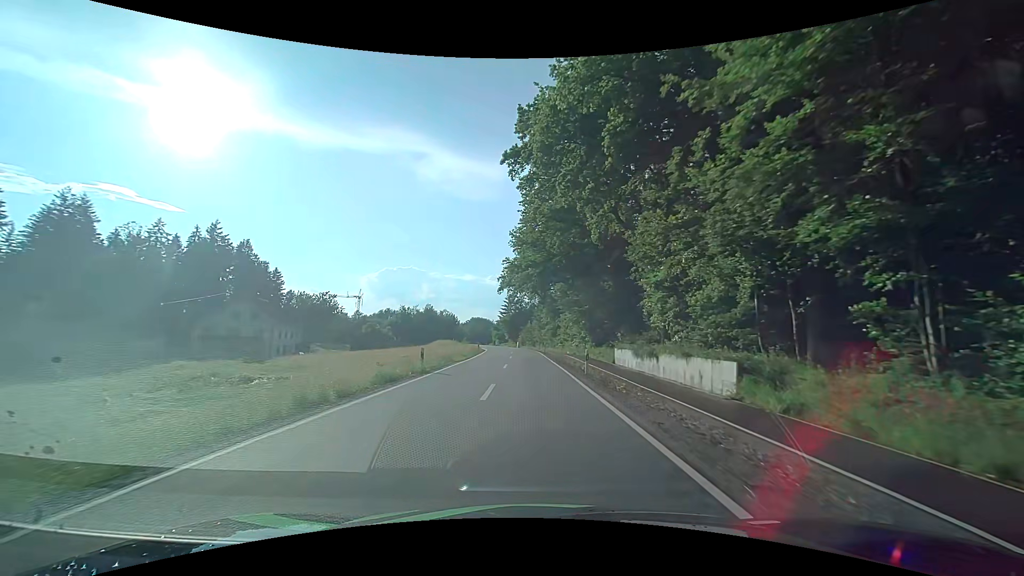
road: tertiary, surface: asphalt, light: Day
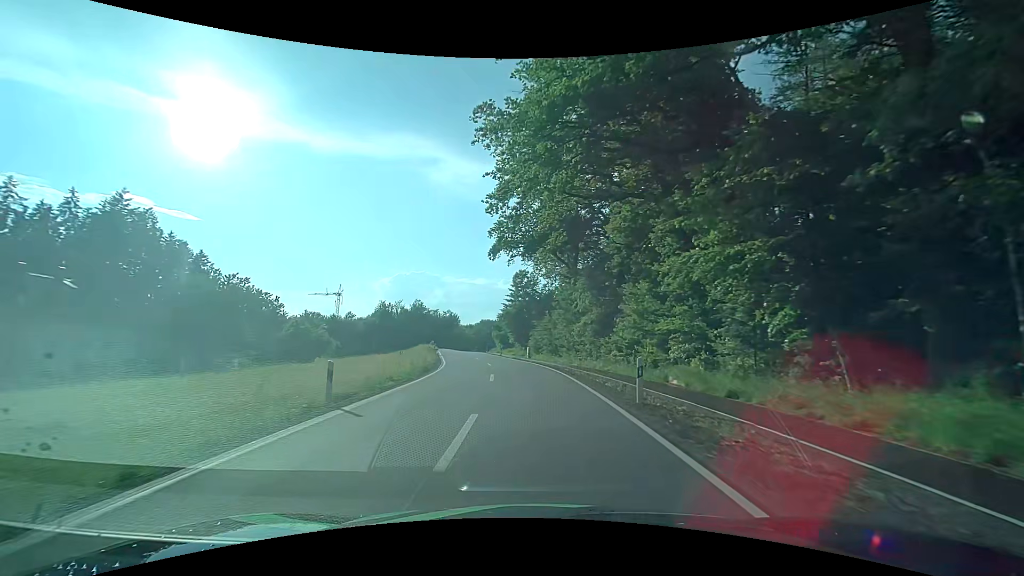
(-0.3, +42.2) m; -1°
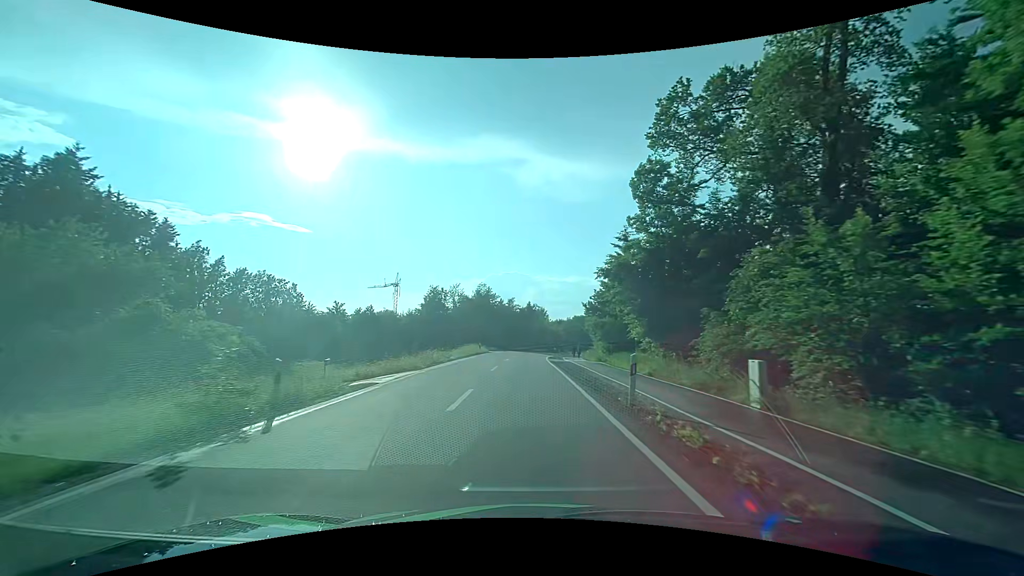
(-3.1, +44.3) m; -10°
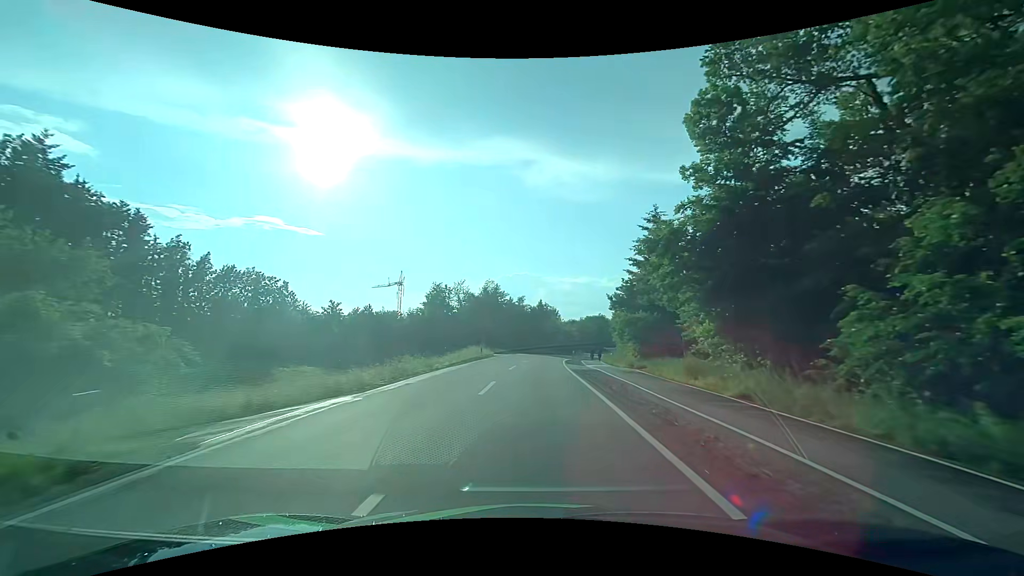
(-0.2, +9.0) m; -1°
(0, +10) (0, +20) (0, +30) (+1, +40) (+1, +50) (+2, +60) (+4, +70) (+6, +80) (+8, +89) (+11, +99) m
